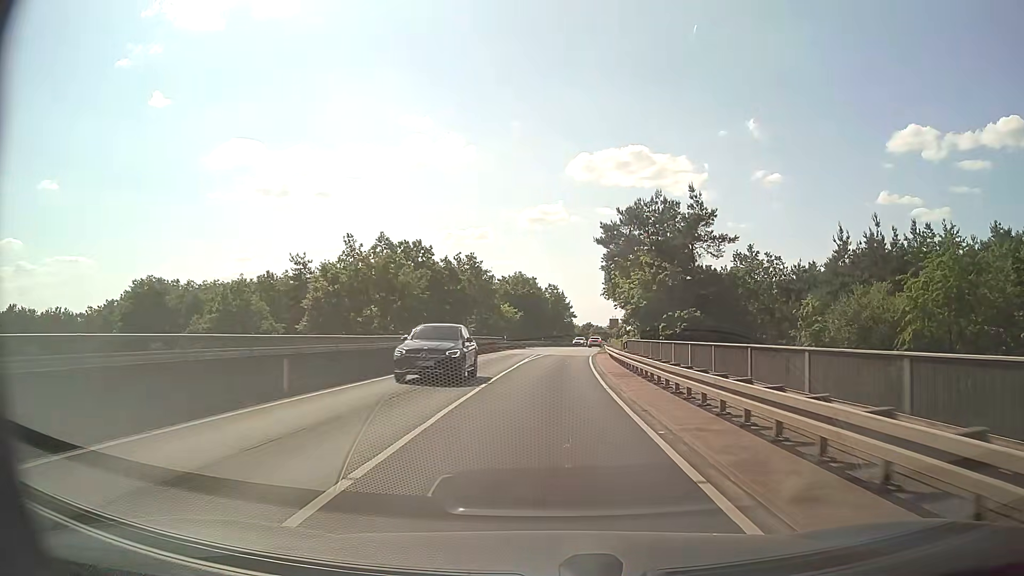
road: secondary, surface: asphalt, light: Day
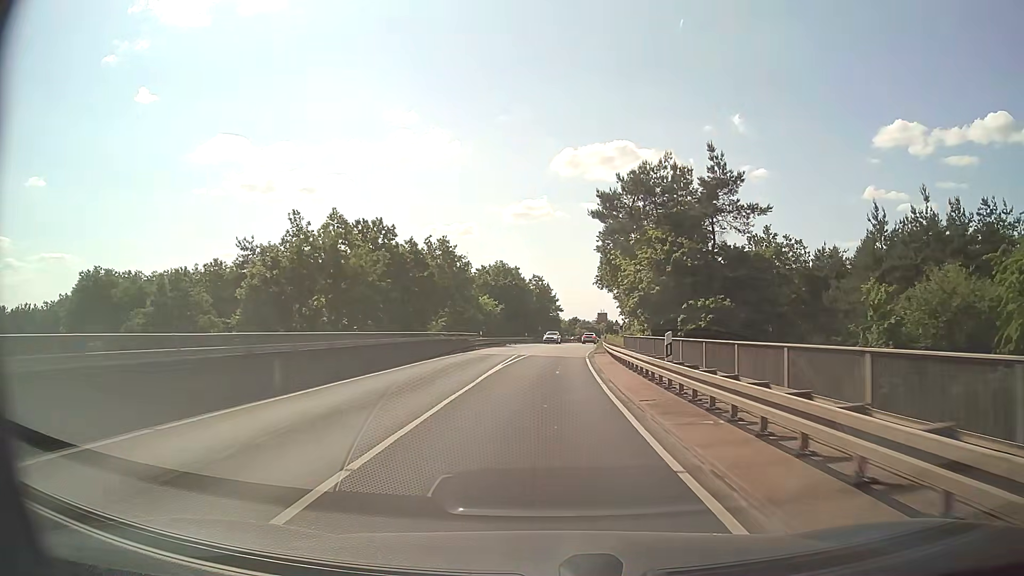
(+0.1, +10.5) m; +1°
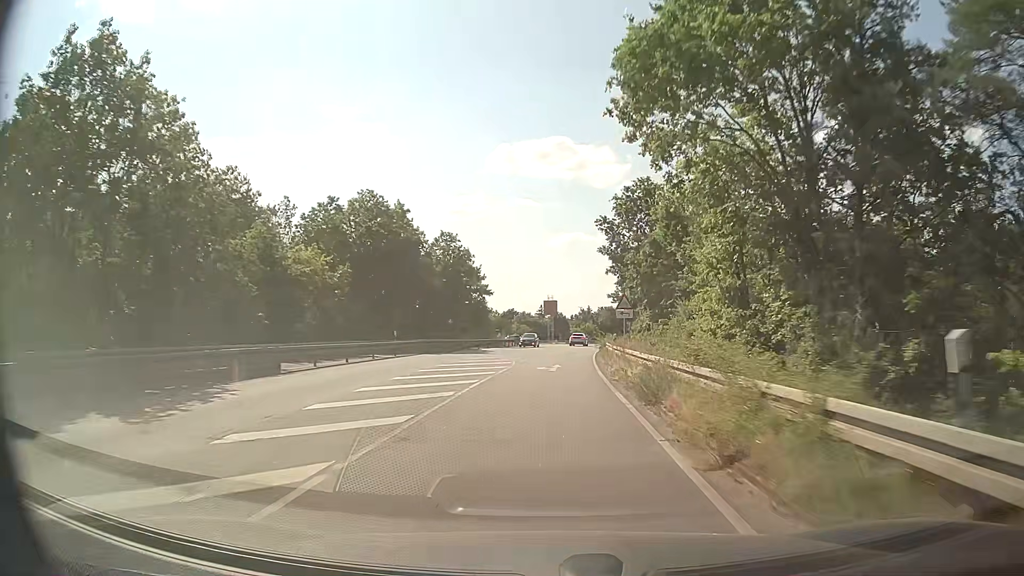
(+2.2, +51.4) m; +5°
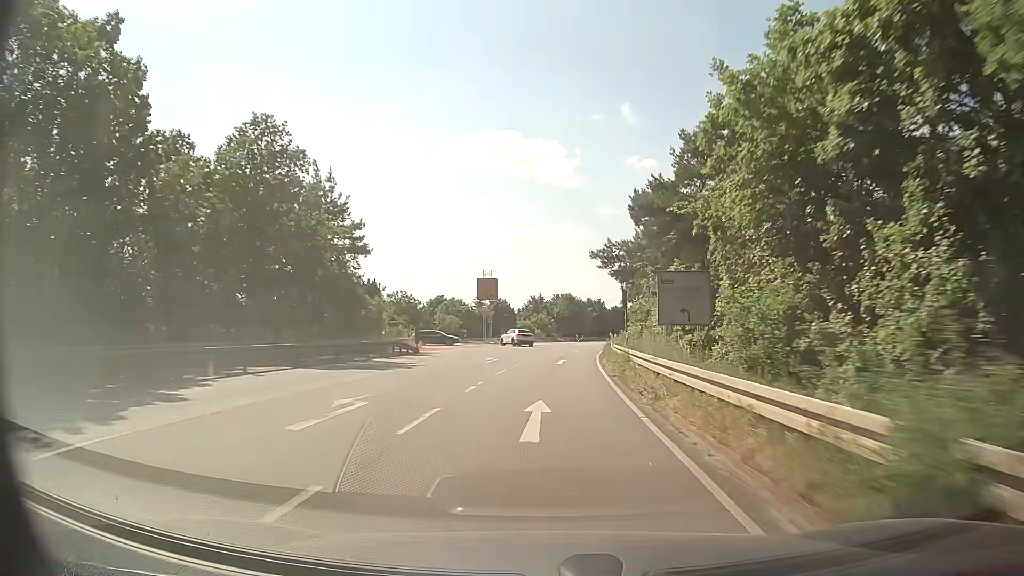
(+1.5, +40.4) m; +4°
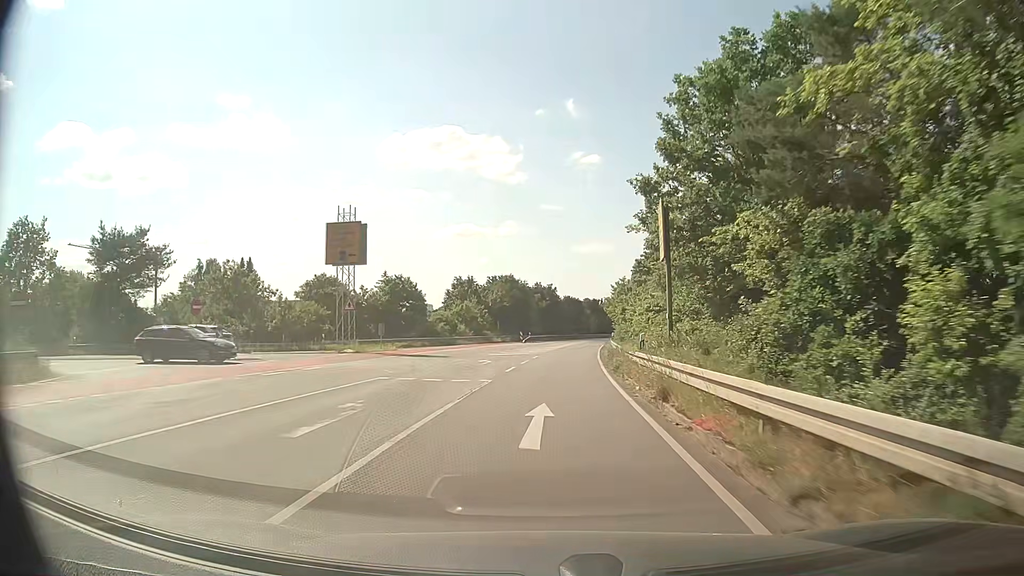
(+1.8, +40.1) m; +5°
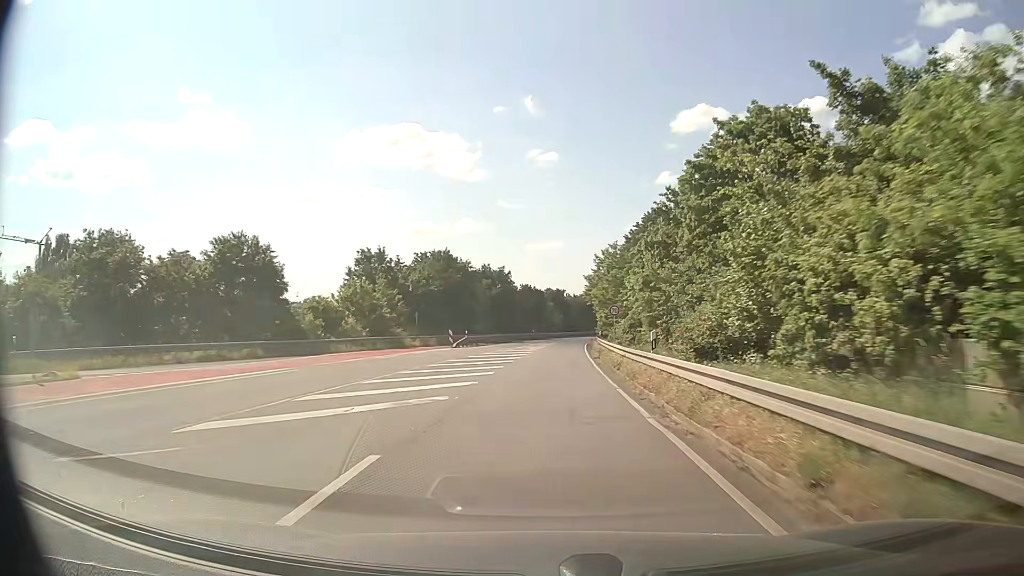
(+1.0, +30.2) m; +4°
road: tertiary
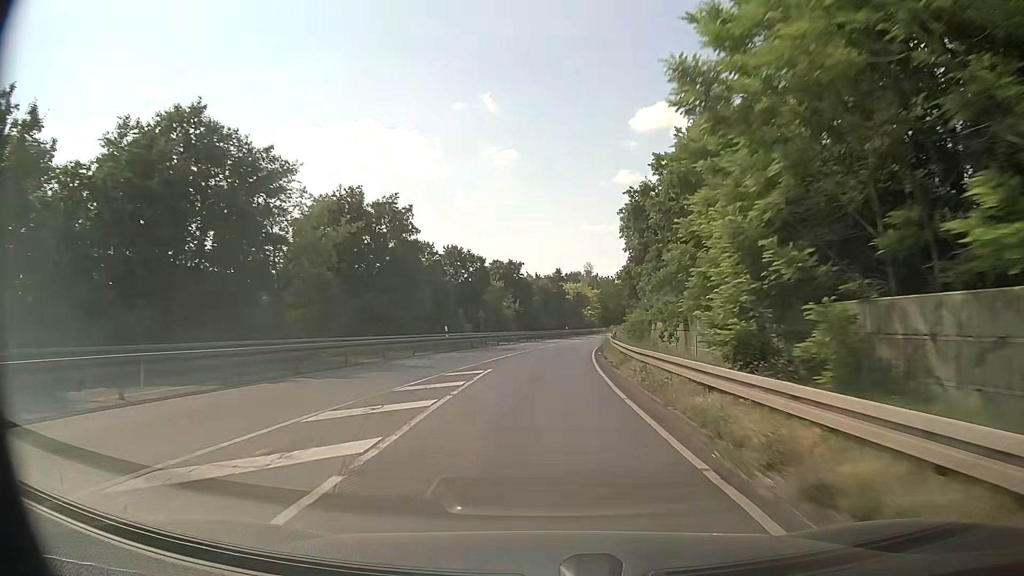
(+1.6, +50.7) m; +4°
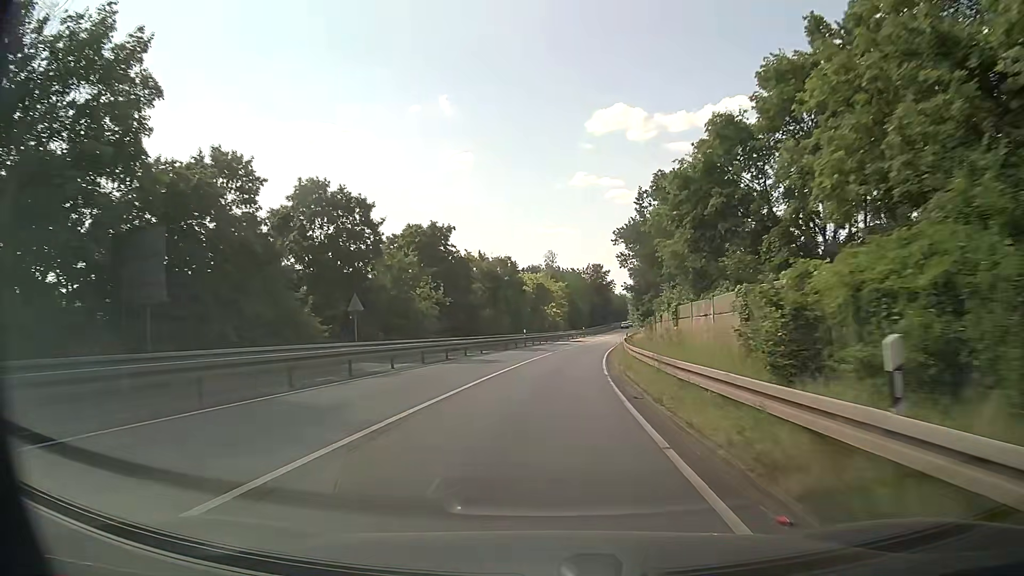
(+1.0, +30.6) m; +4°
(0, +10) (+1, +20) (+1, +30) (+2, +40) (+3, +50) (+5, +60) (+6, +70) (+8, +79) (+10, +89) (+12, +99) m
